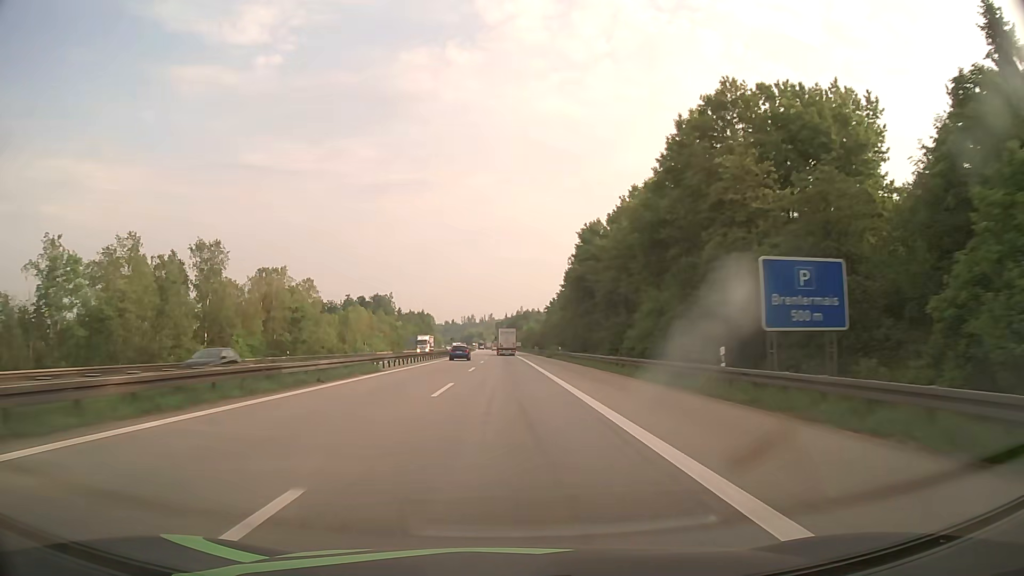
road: motorway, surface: asphalt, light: Day
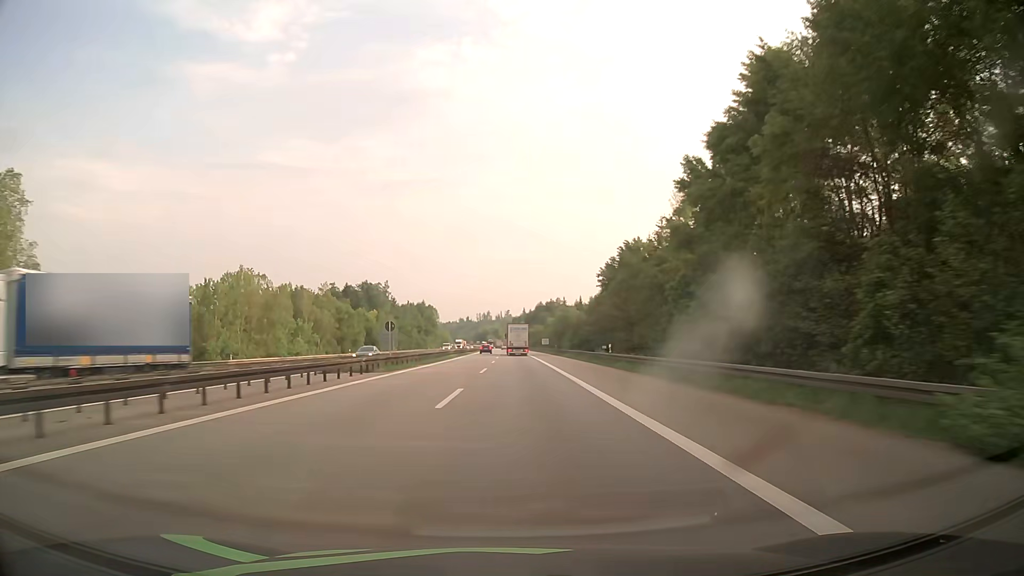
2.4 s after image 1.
(-0.6, +76.1) m; -1°
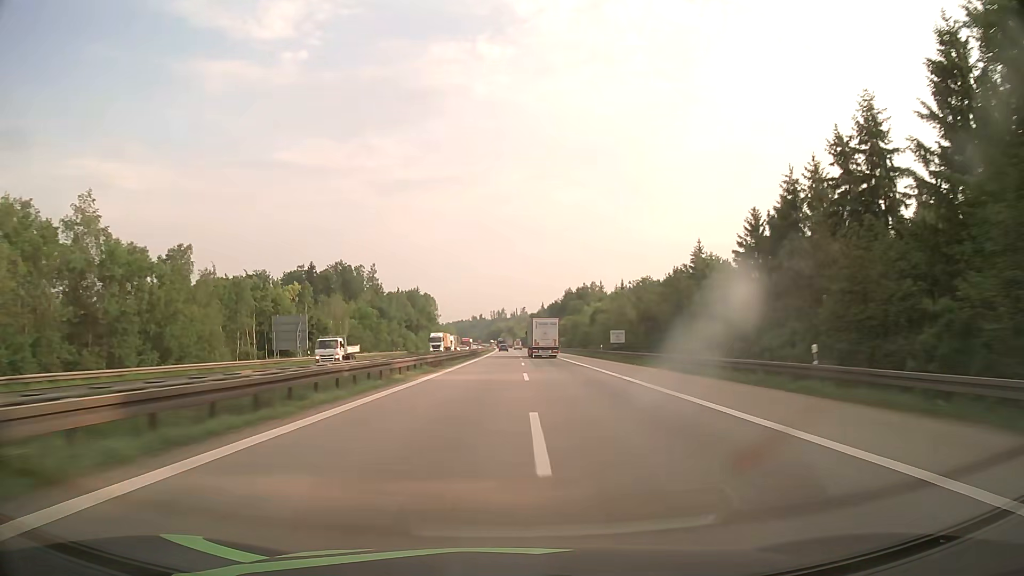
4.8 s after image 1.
(-1.5, +79.4) m; -1°
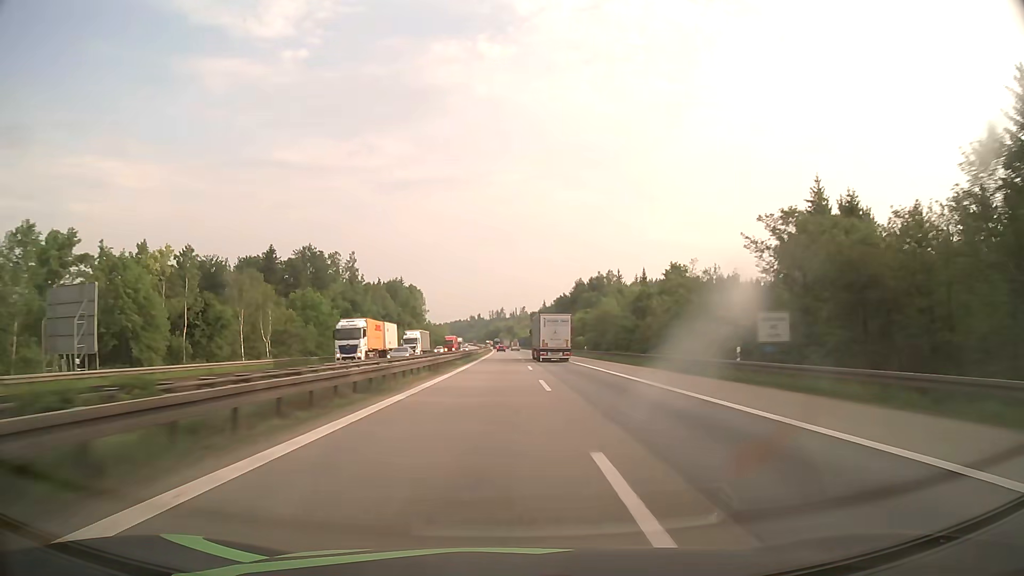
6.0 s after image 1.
(0.0, +40.9) m; 0°
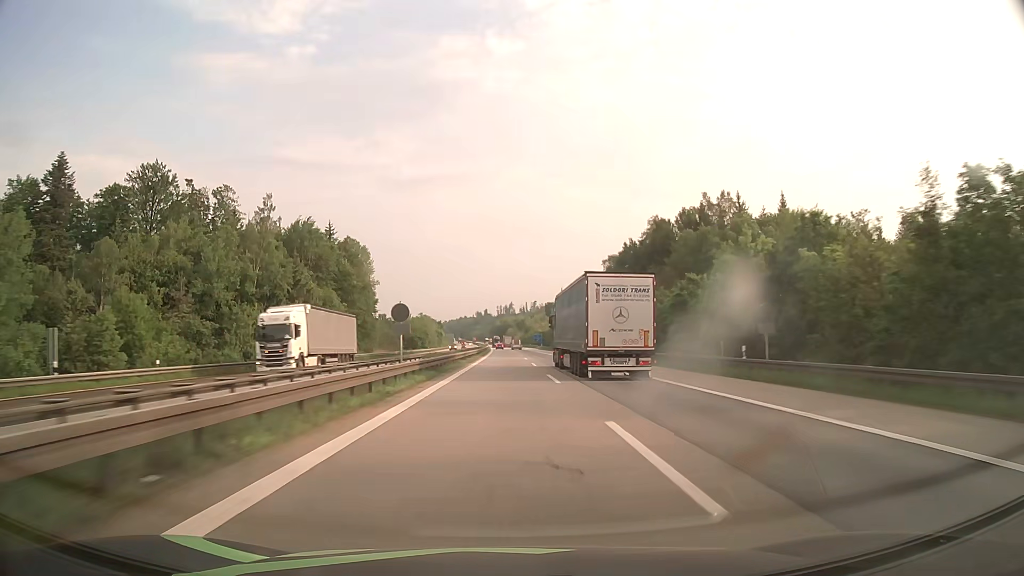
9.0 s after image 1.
(-0.4, +104.6) m; -1°
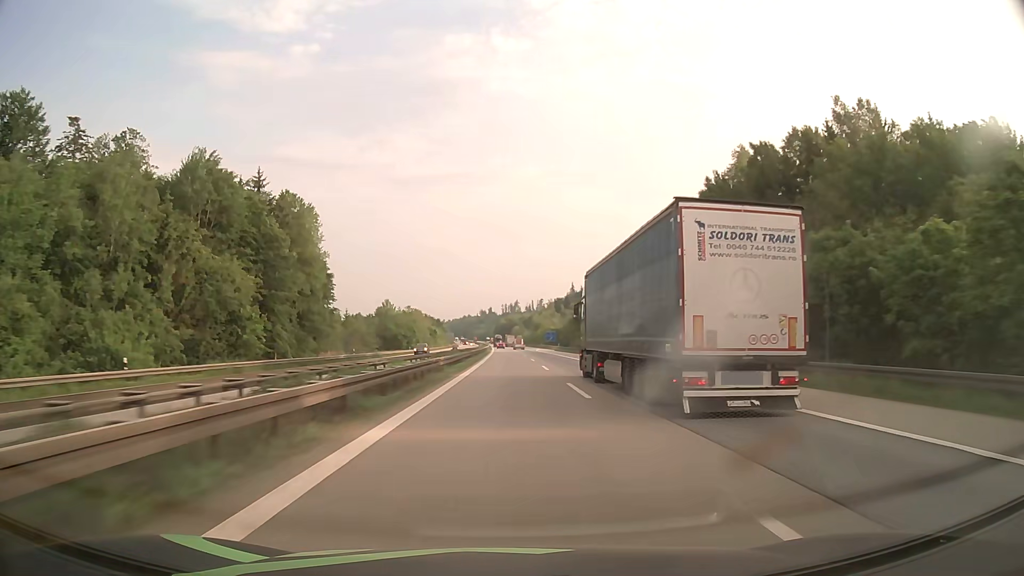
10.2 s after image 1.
(-0.2, +42.5) m; 0°
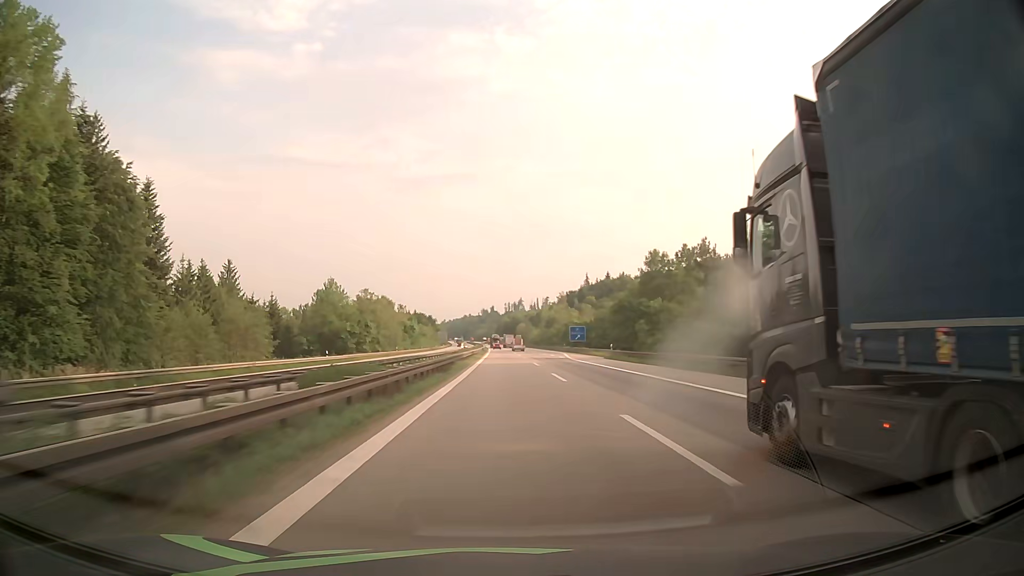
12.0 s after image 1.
(-0.1, +64.3) m; 0°
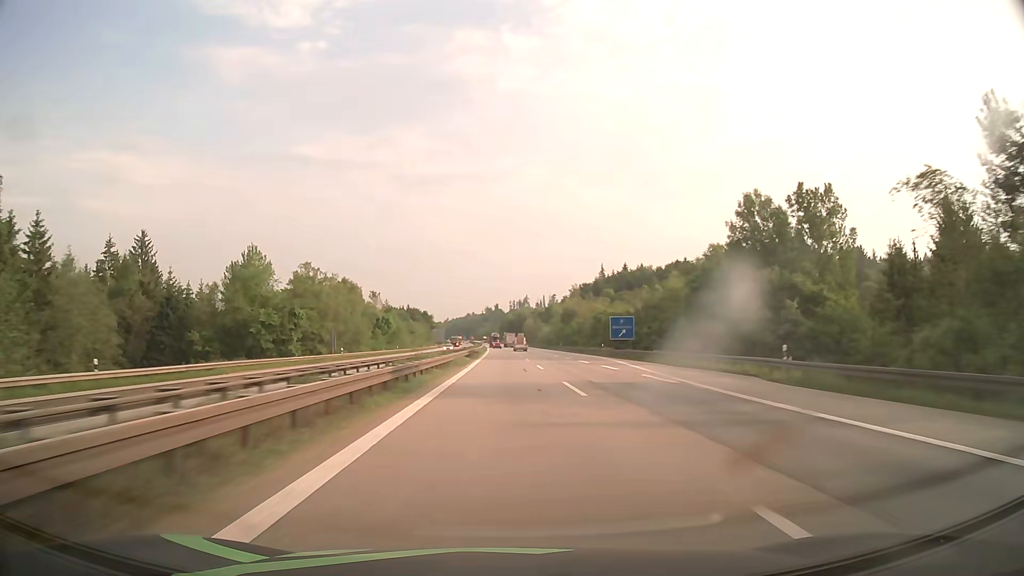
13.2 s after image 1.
(-0.1, +43.1) m; 0°
(0, +10) (0, +20) (0, +30) (0, +40) (0, +50) (0, +60) (0, +70) (-1, +80) (-1, +90) (-1, +100) m
